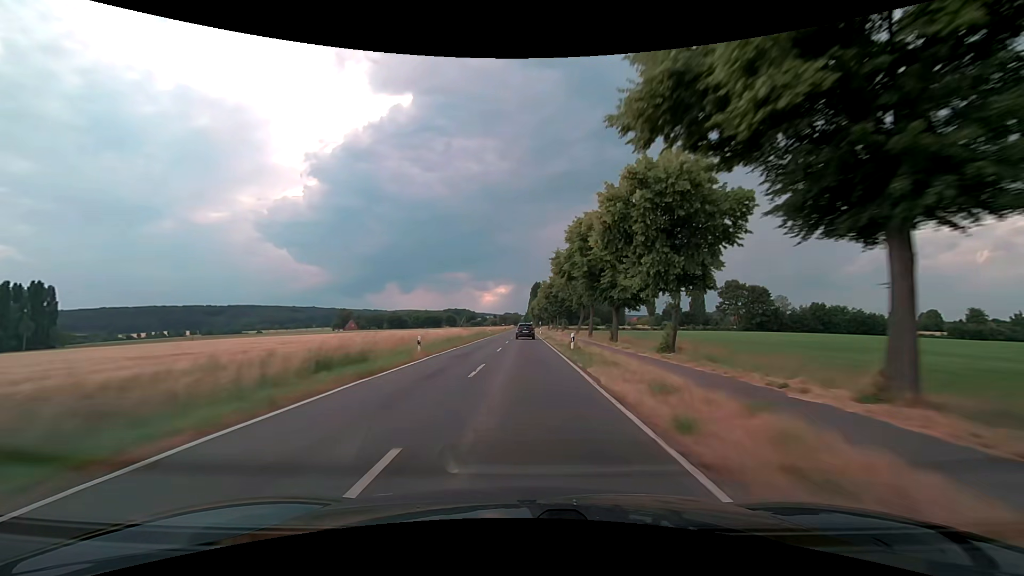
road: secondary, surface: asphalt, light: Day
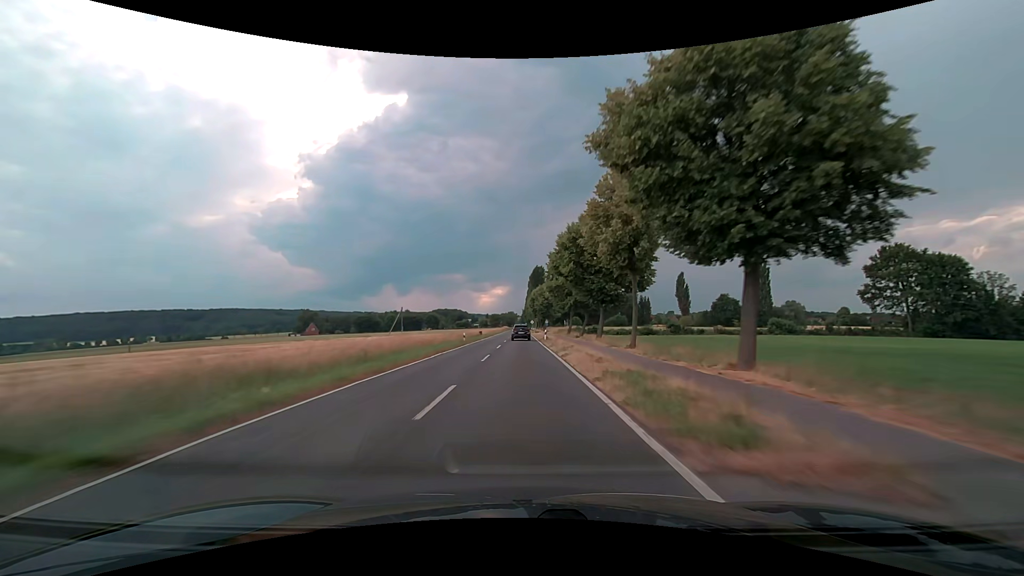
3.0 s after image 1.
(+0.6, +78.2) m; +1°
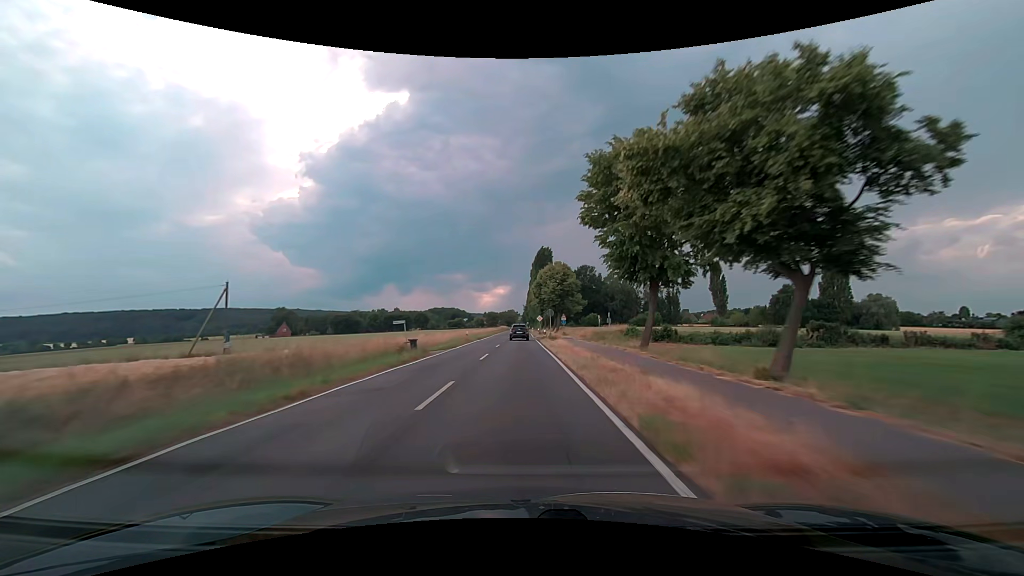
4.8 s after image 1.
(-0.1, +47.2) m; 0°
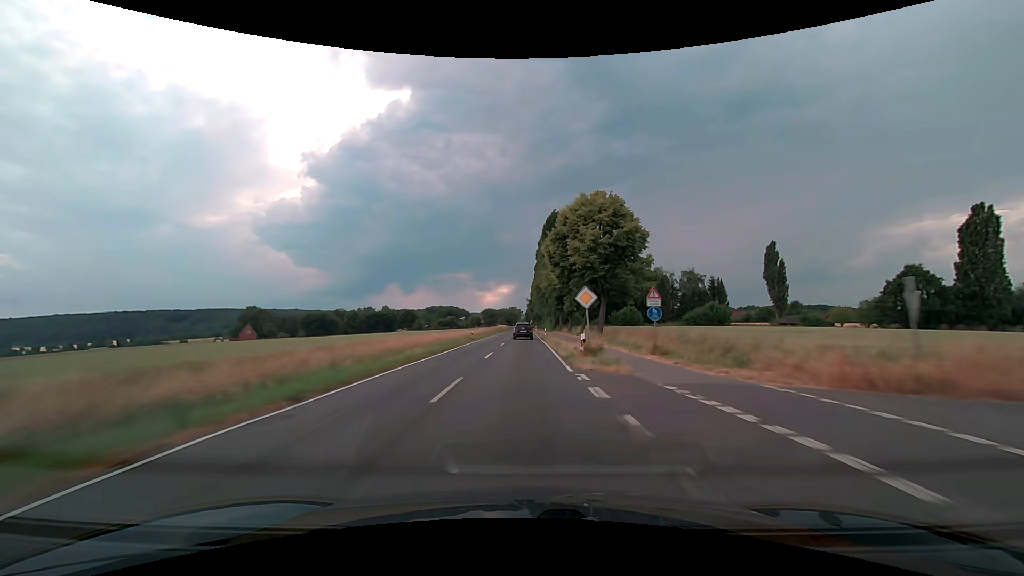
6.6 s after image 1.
(-0.2, +47.2) m; 0°
(0, +10) (0, +20) (0, +30) (0, +40) (0, +50) (0, +60) (0, +70) (0, +80) (0, +90) (0, +100) m
